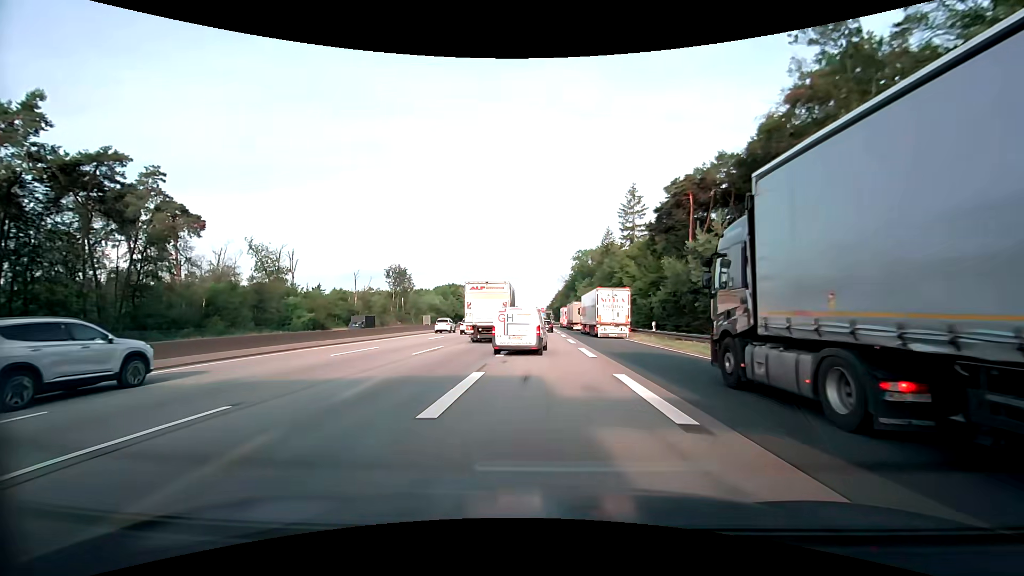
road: motorway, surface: asphalt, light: Day
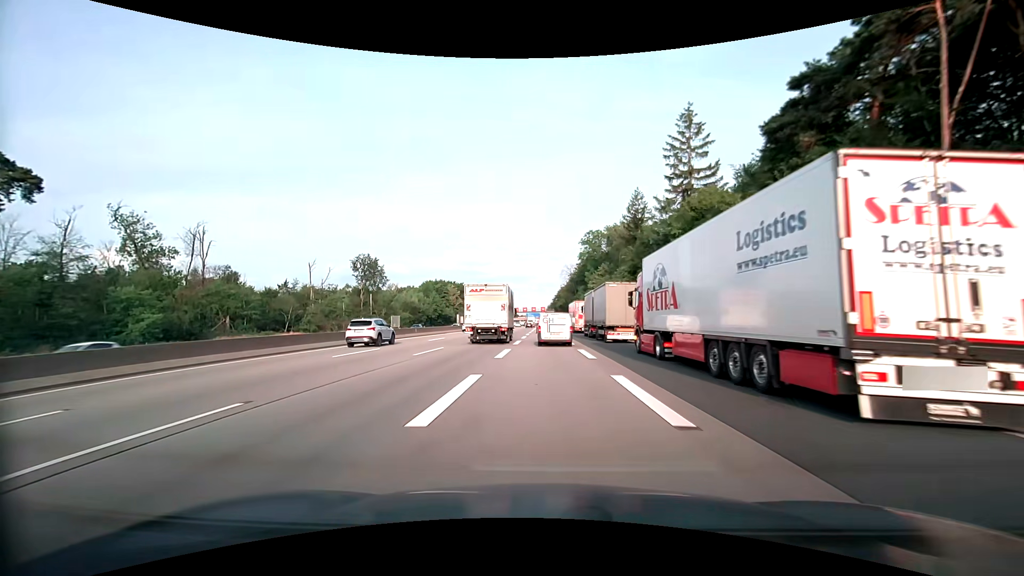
(+0.1, +36.1) m; 0°
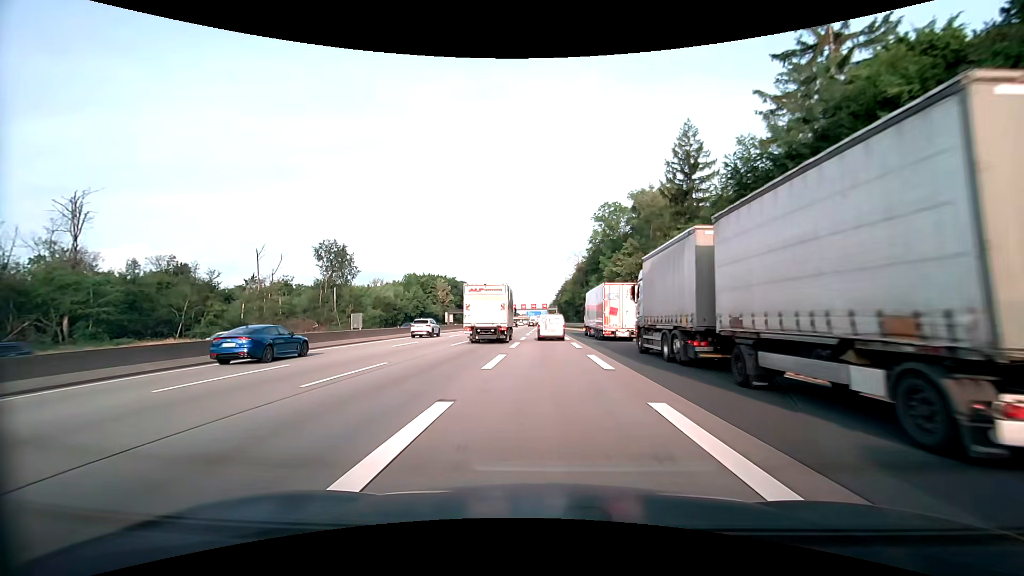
(-0.1, +28.2) m; 0°
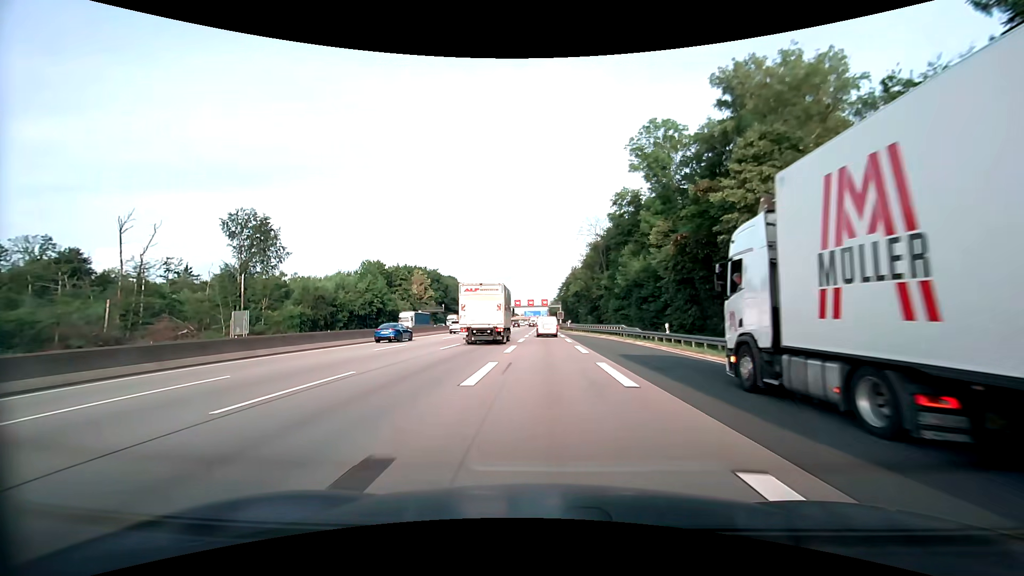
(0.0, +39.6) m; 0°
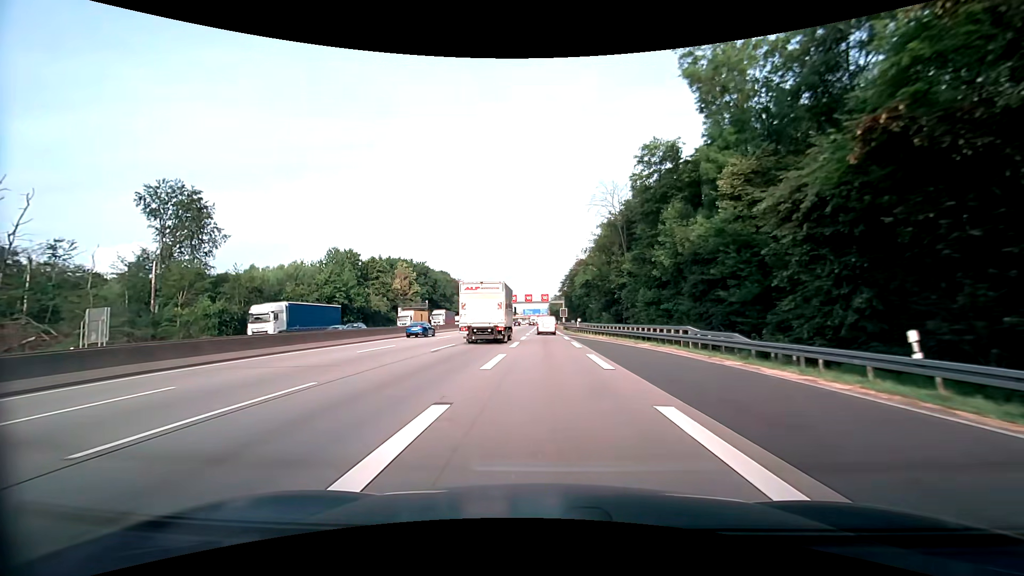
(0.0, +20.6) m; 0°
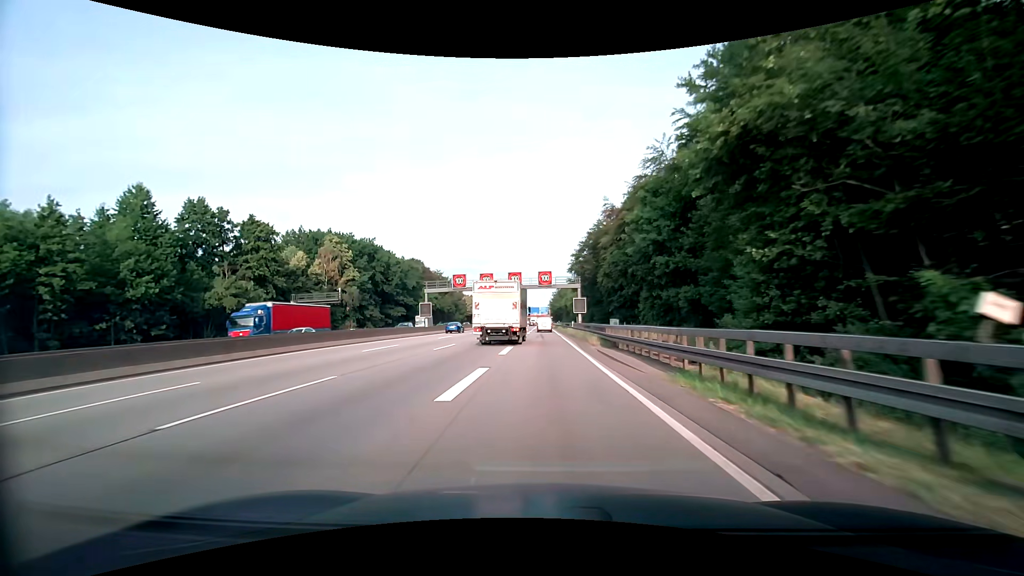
(+0.2, +53.4) m; 0°
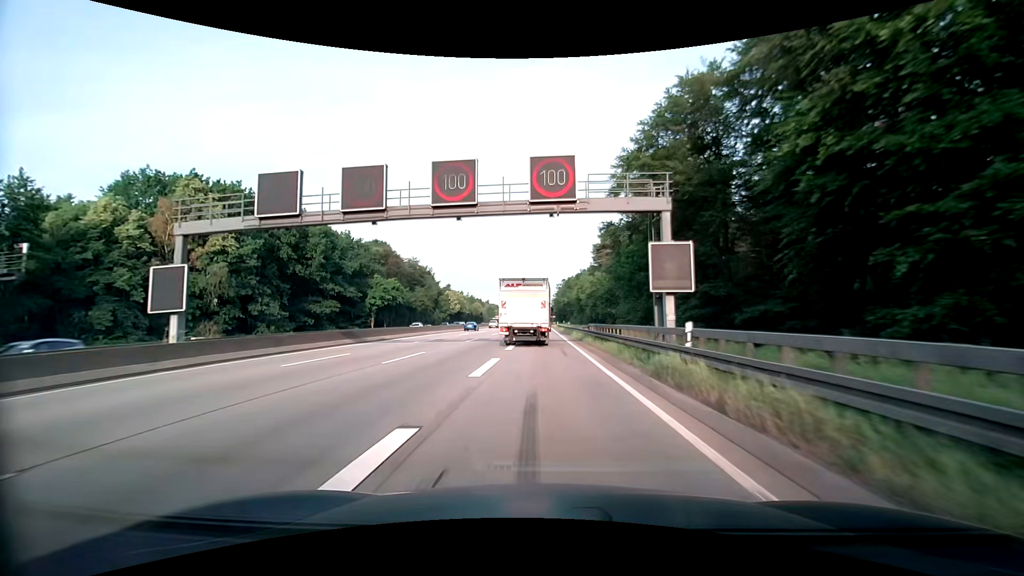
(+0.1, +44.4) m; 0°
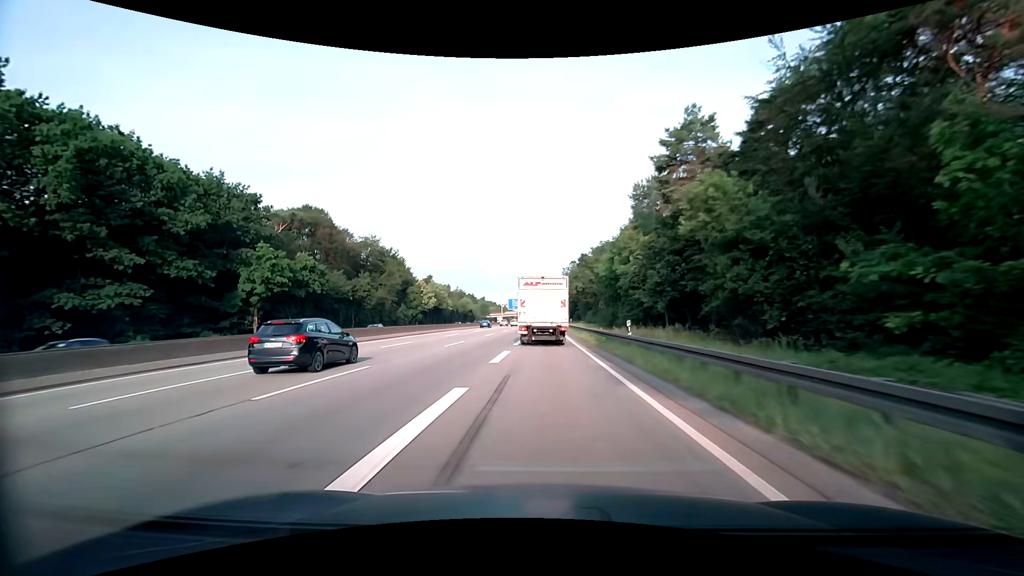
(-0.1, +44.2) m; 0°
(0, +10) (0, +20) (0, +30) (0, +40) (0, +50) (0, +60) (0, +70) (0, +80) (0, +90) (0, +100) m
